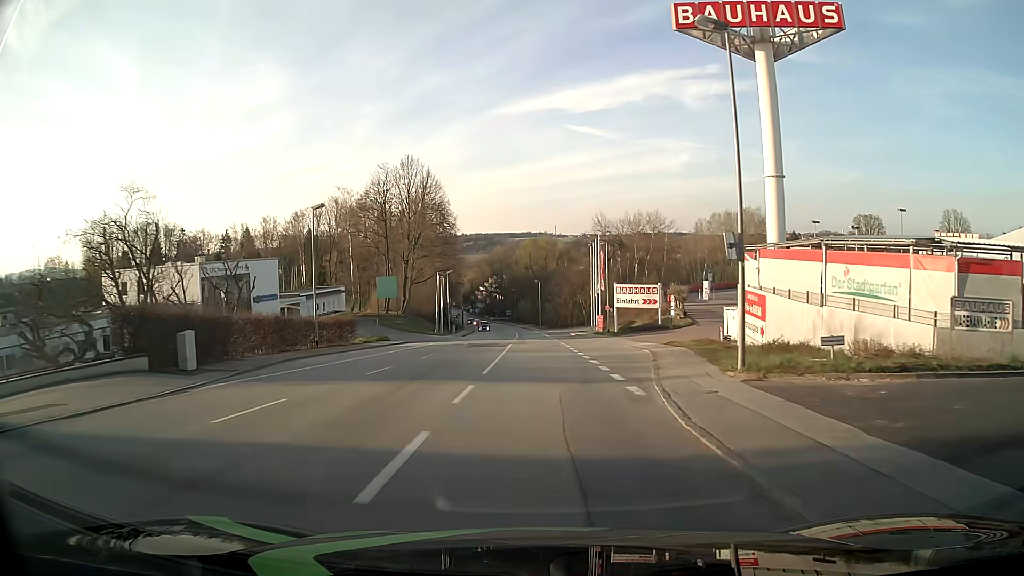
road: tertiary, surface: asphalt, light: Day
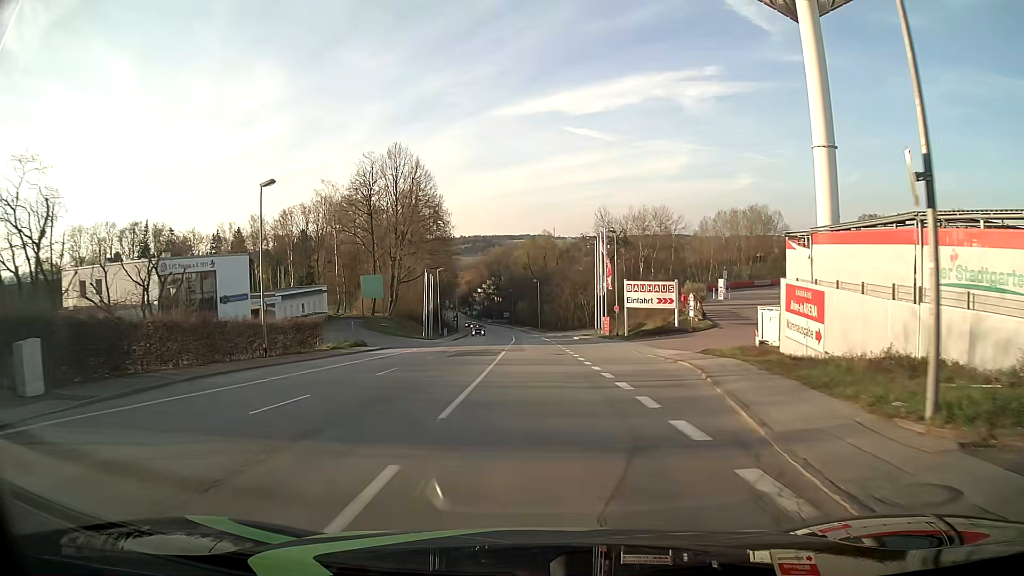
(0.0, +7.6) m; 0°
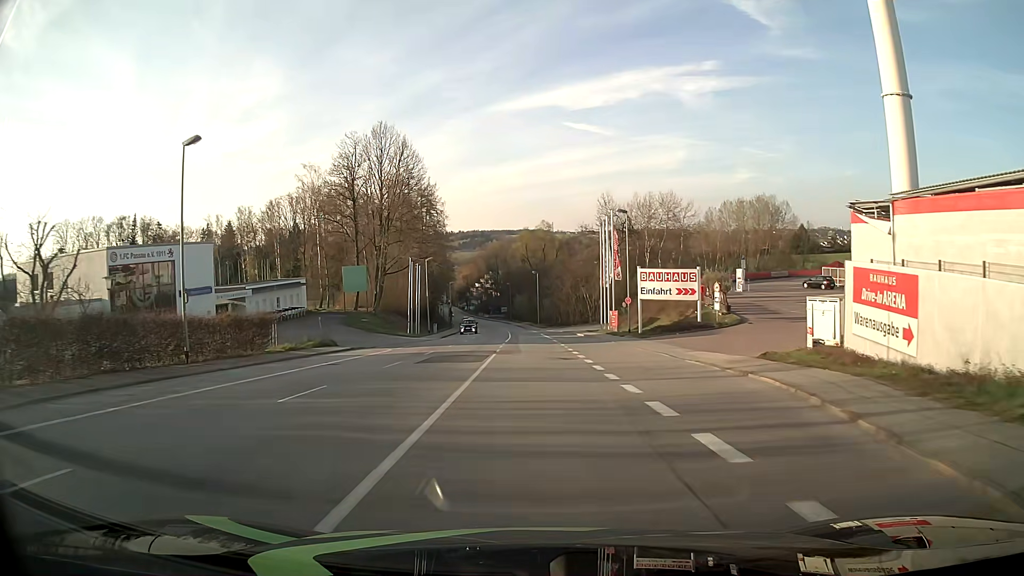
(0.0, +7.6) m; 0°
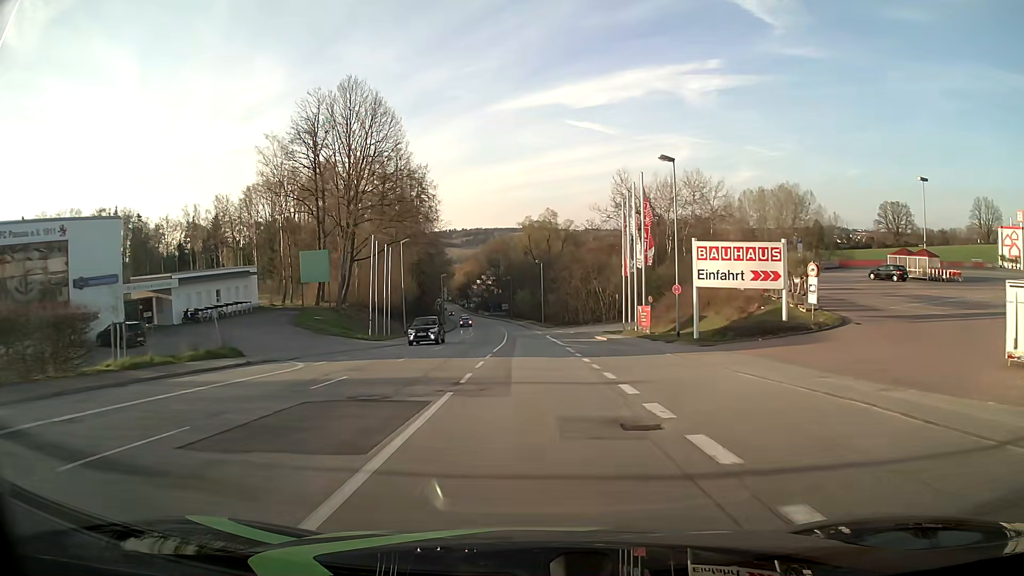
(0.0, +15.2) m; 0°
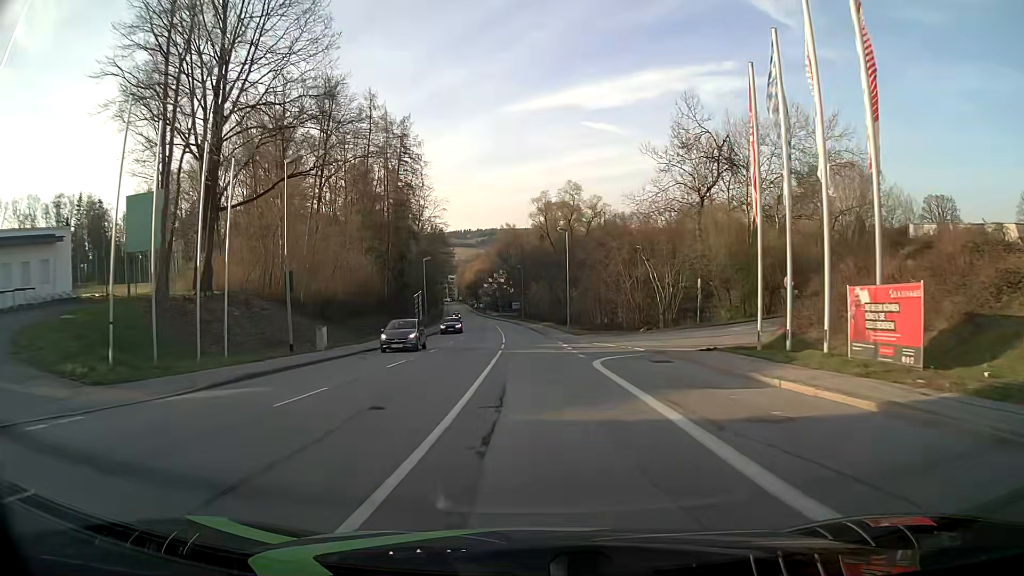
(-0.4, +30.6) m; -2°
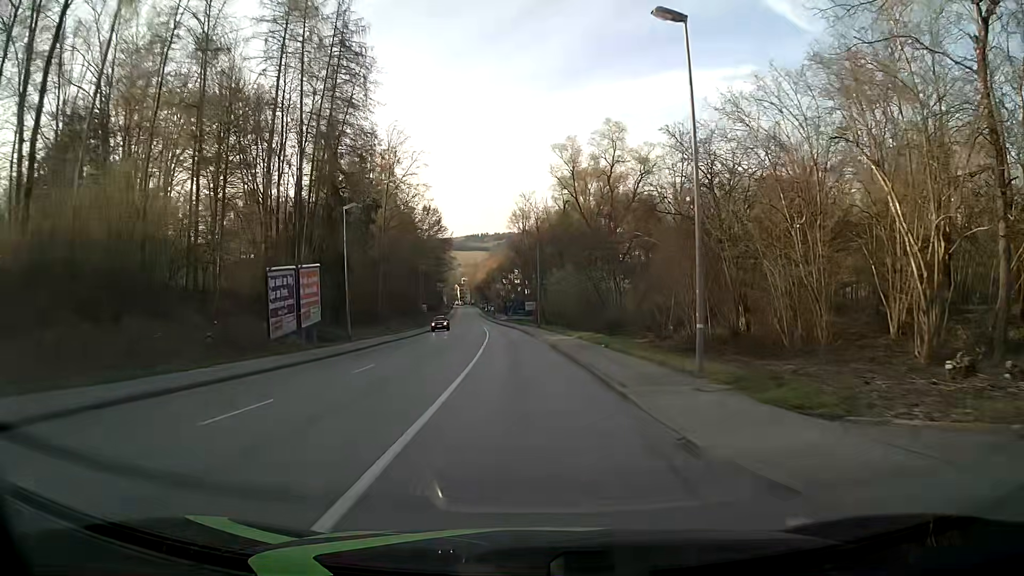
(-0.3, +38.3) m; -1°
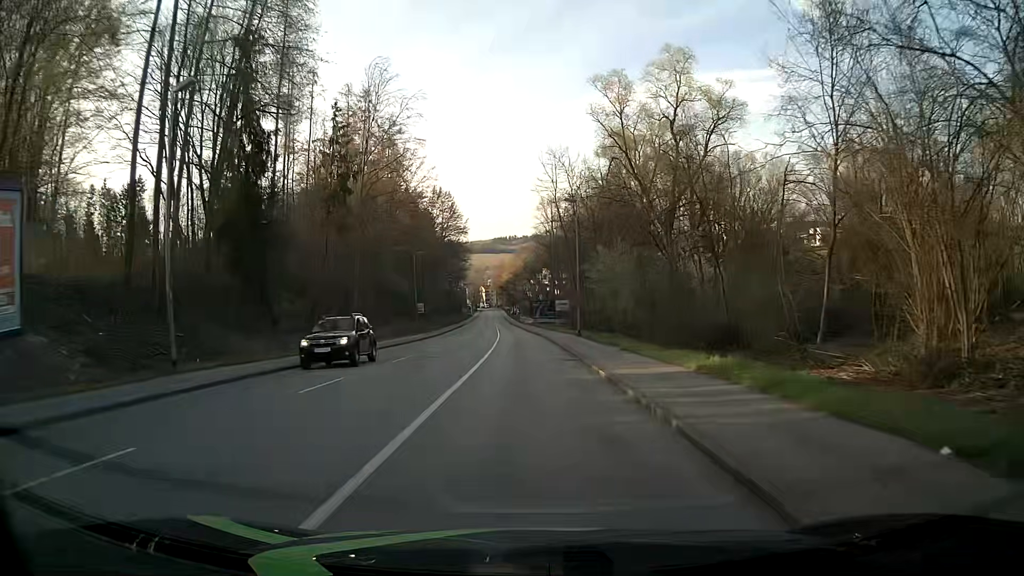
(-0.5, +22.9) m; -3°
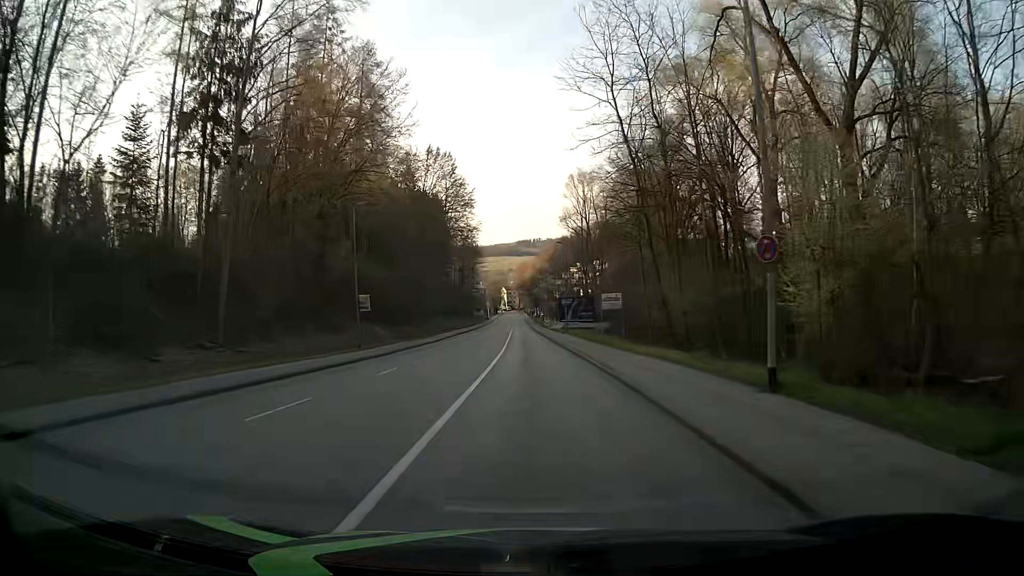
(-0.6, +30.4) m; -2°
(0, +10) (0, +20) (0, +30) (0, +40) (-1, +50) (-1, +60) (-1, +70) (-1, +80) (-2, +90) (-2, +100) m
